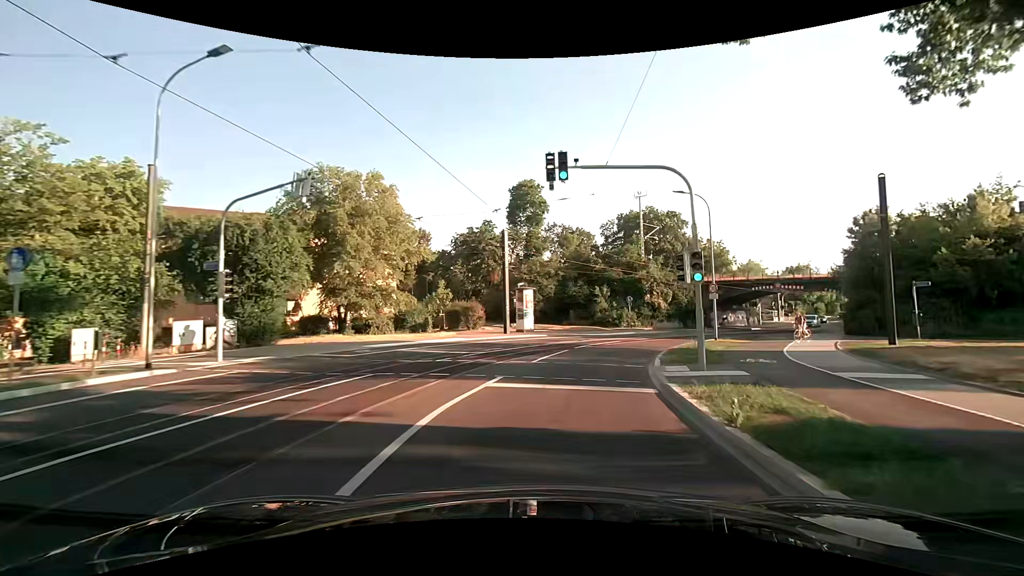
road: secondary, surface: asphalt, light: Day
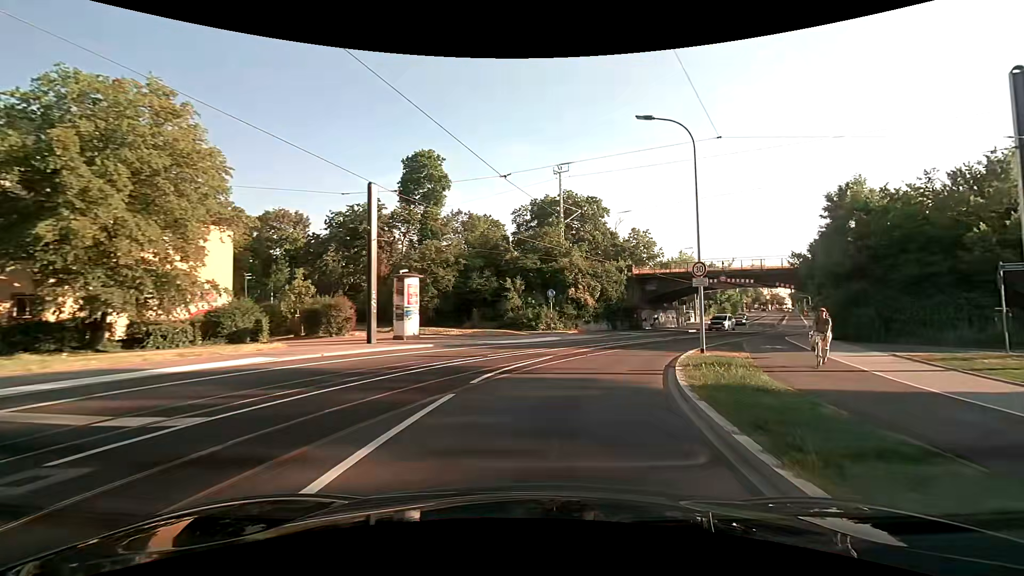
(+1.1, +13.0) m; +11°
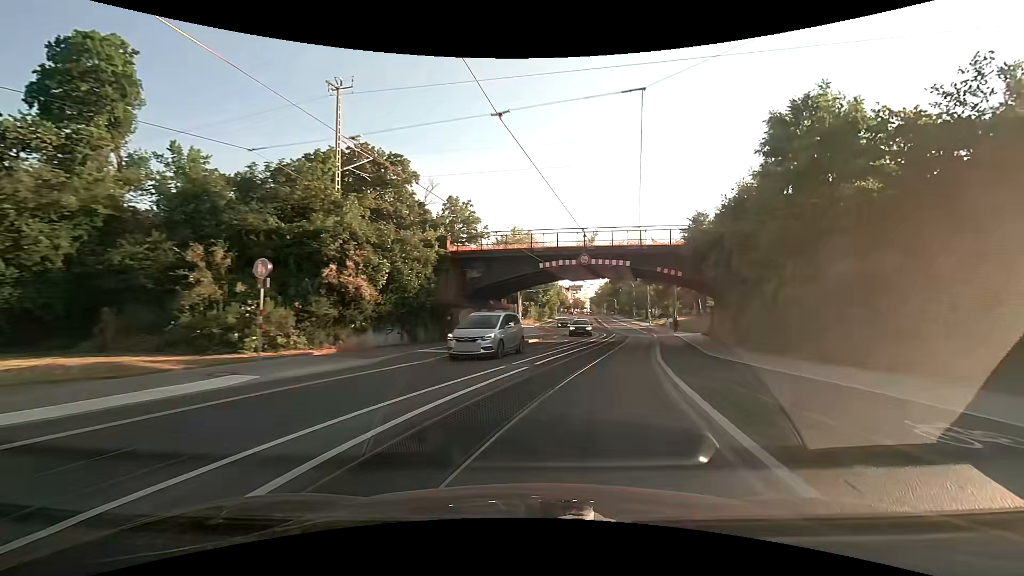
(+3.3, +19.0) m; +21°
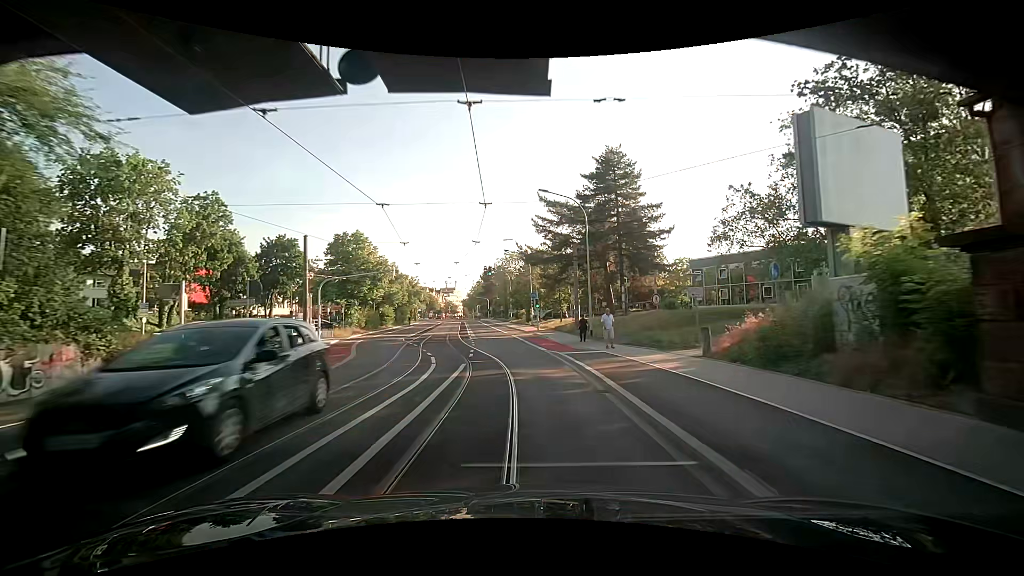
(+5.8, +31.6) m; +14°
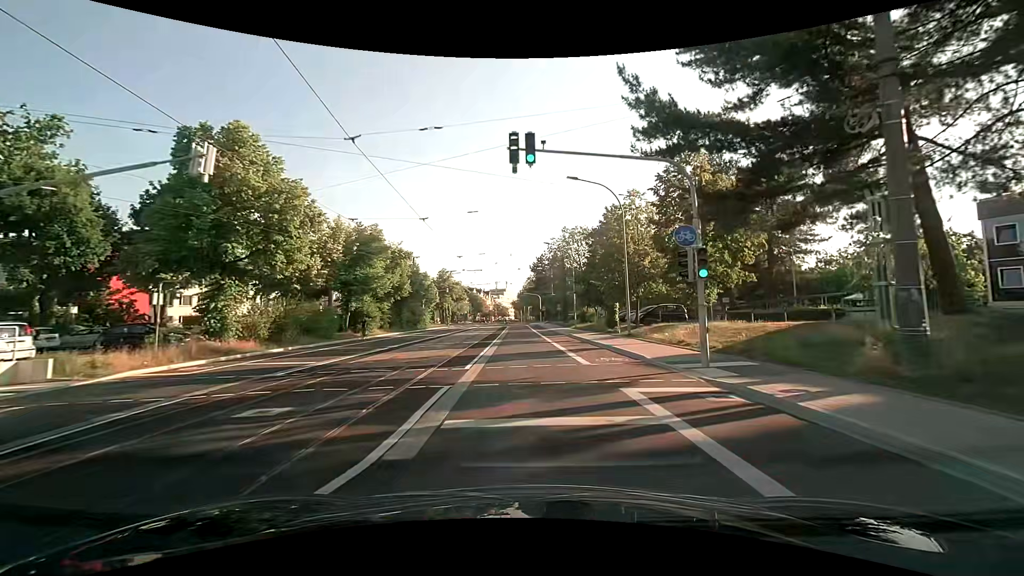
(-1.6, +33.3) m; -6°
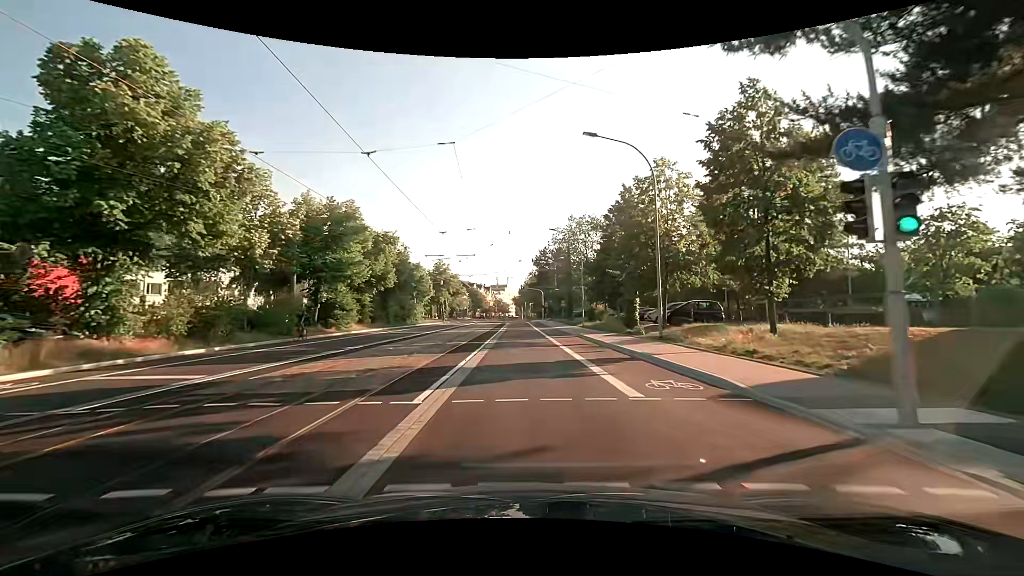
(0.0, +6.8) m; 0°
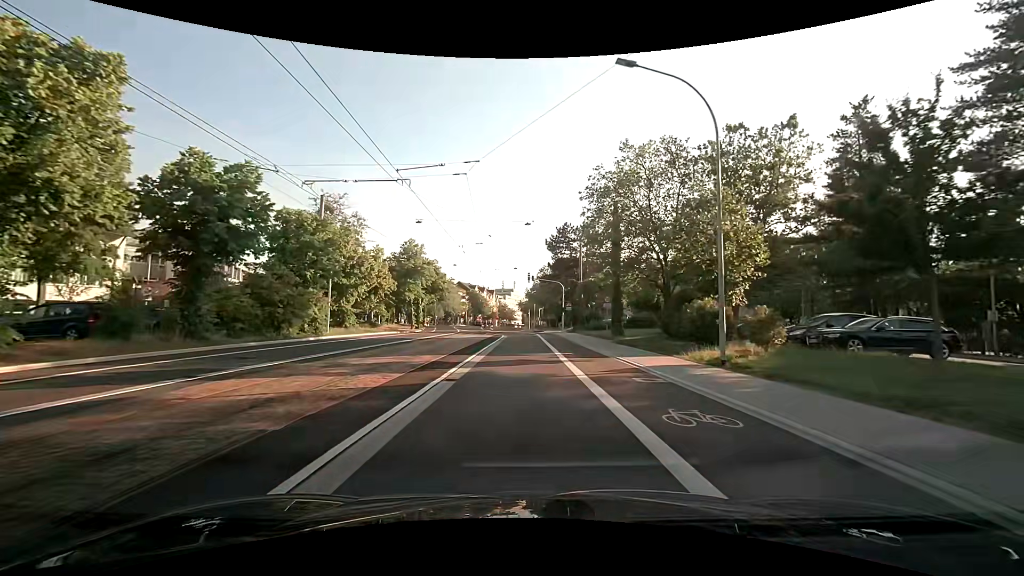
(-0.5, +34.1) m; -1°
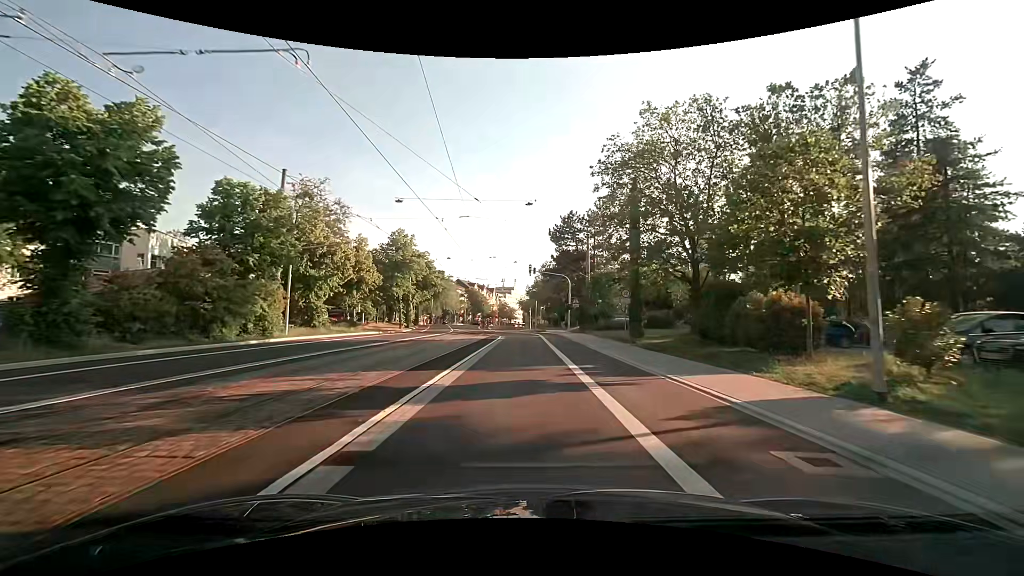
(0.0, +6.8) m; 0°
(0, +10) (0, +20) (0, +30) (0, +40) (-2, +50) (-4, +60) (-7, +69) (-9, +79) (-10, +89) (-11, +99) m
